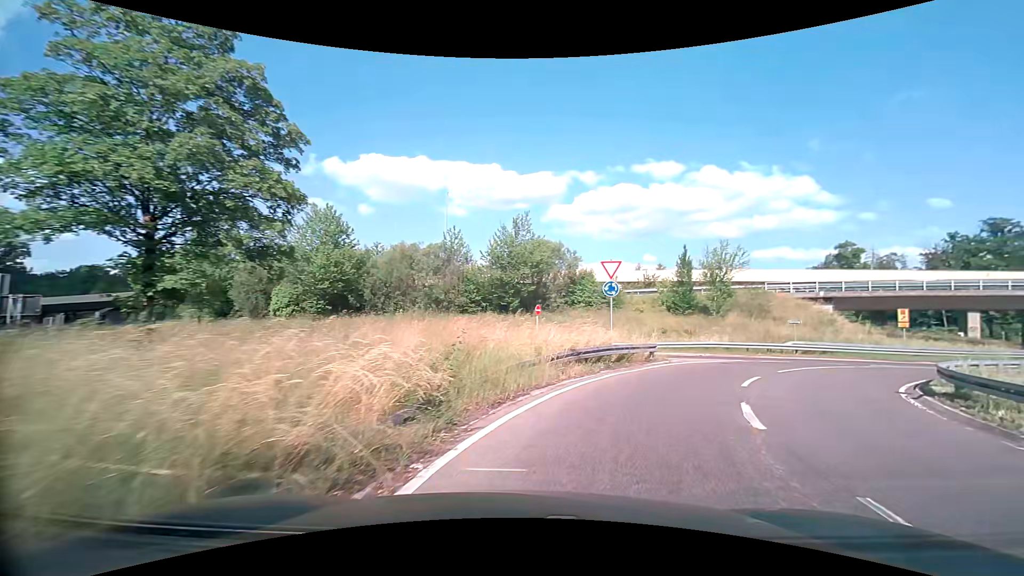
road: secondary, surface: asphalt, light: Day
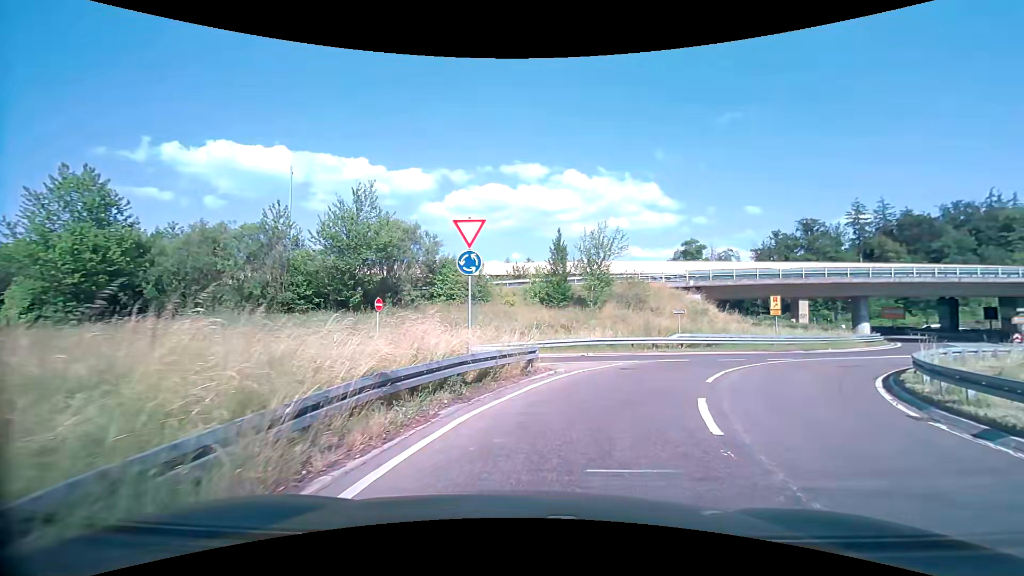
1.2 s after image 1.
(+1.0, +7.1) m; +15°
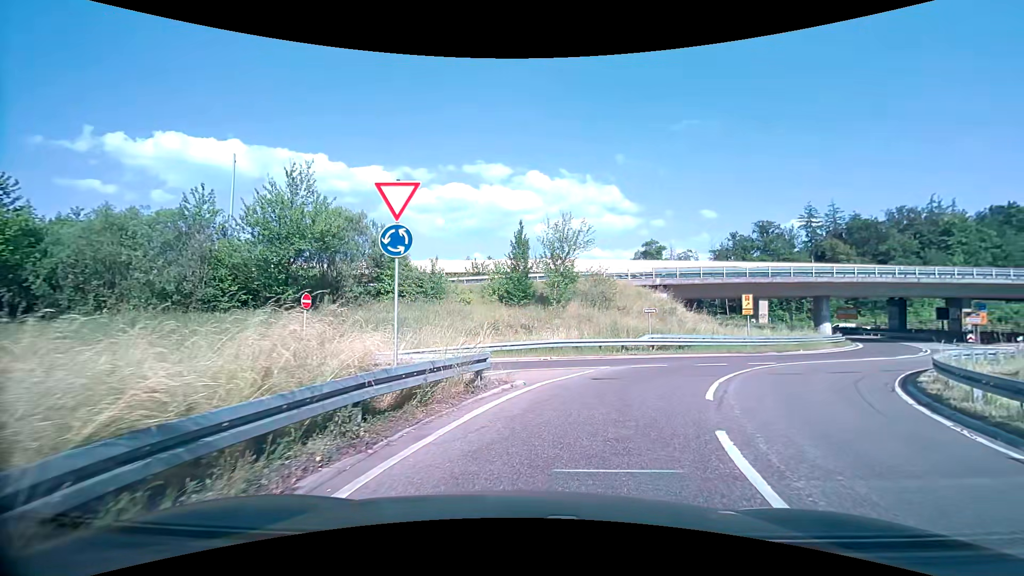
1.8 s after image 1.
(+0.1, +3.0) m; +4°
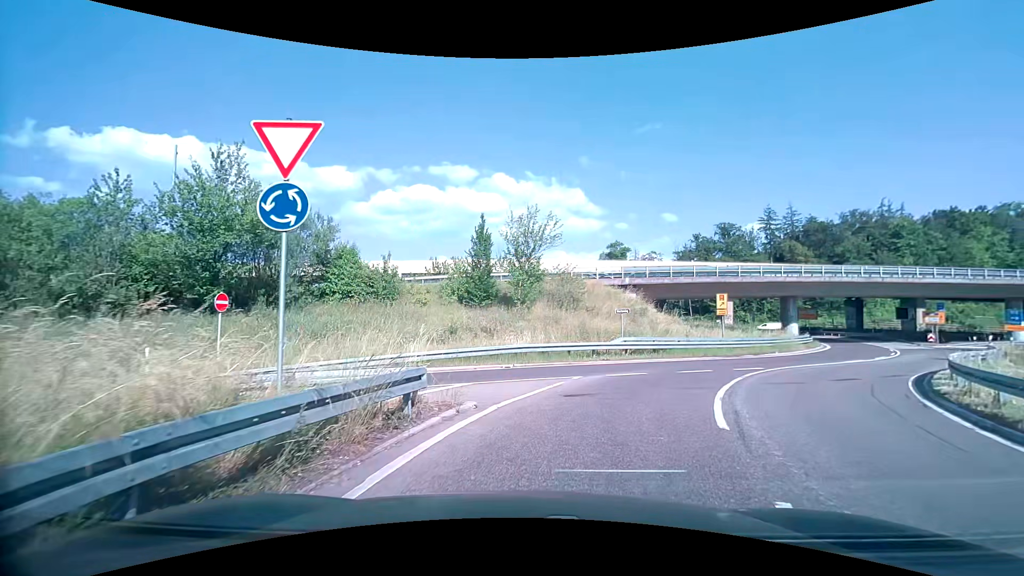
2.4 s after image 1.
(+0.1, +2.6) m; +5°
